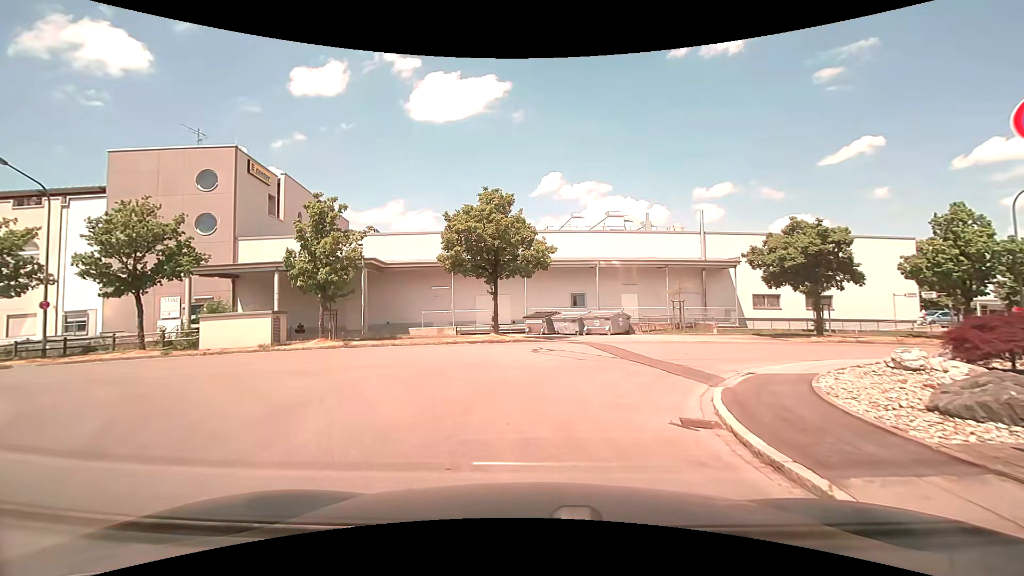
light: Day
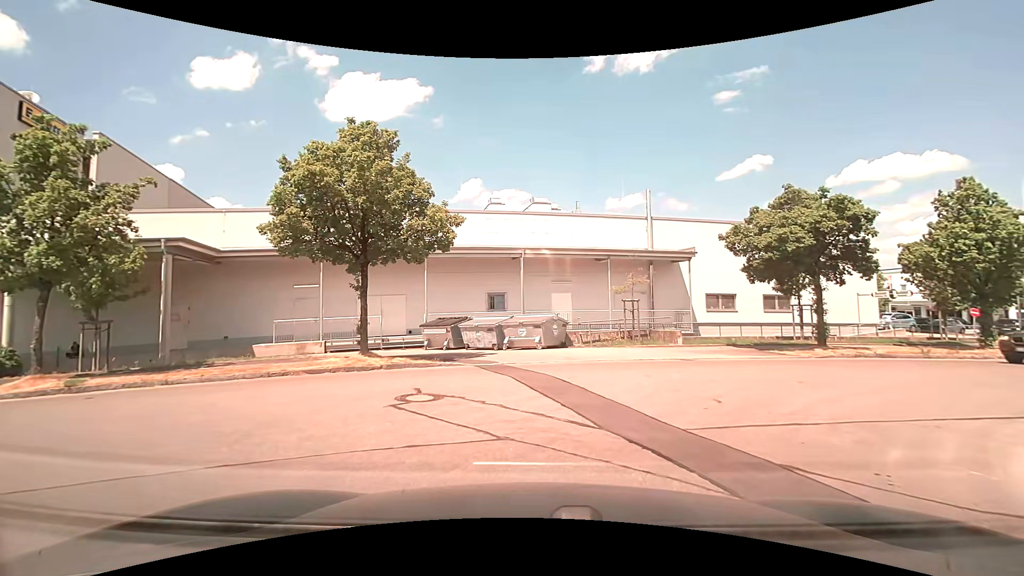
(+0.5, +8.9) m; +10°
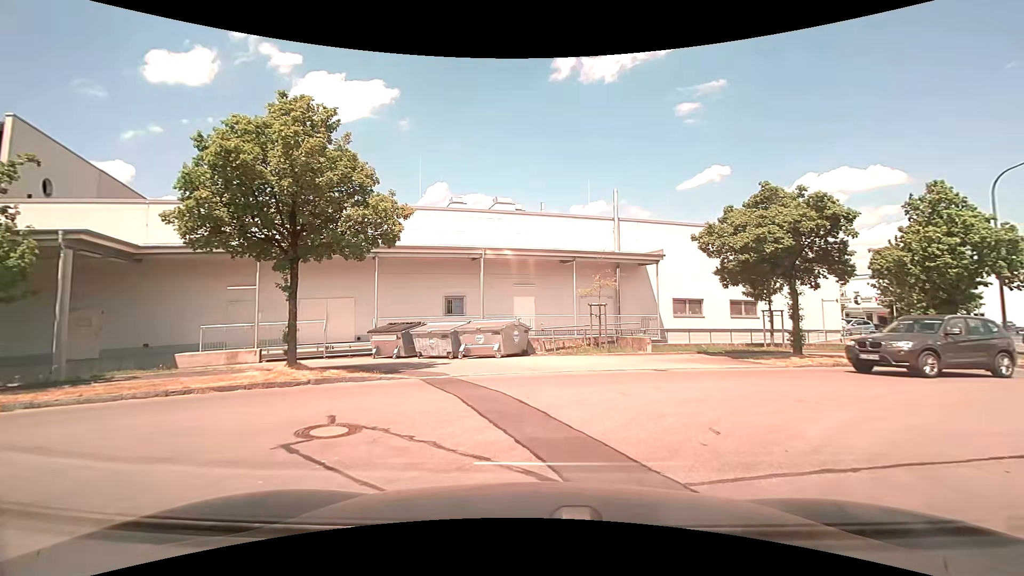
(0.0, +1.8) m; +3°
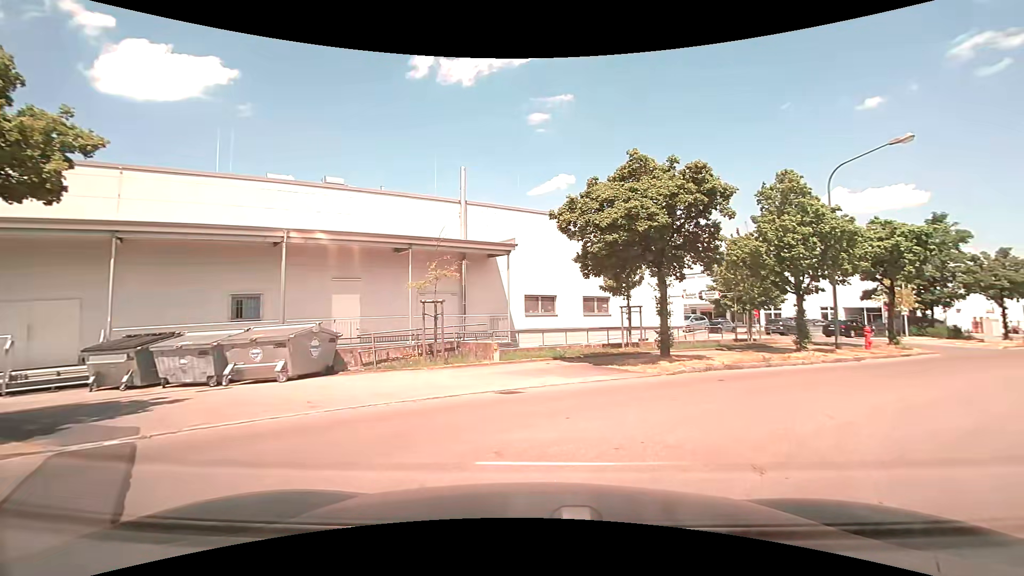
(+0.6, +4.8) m; +15°
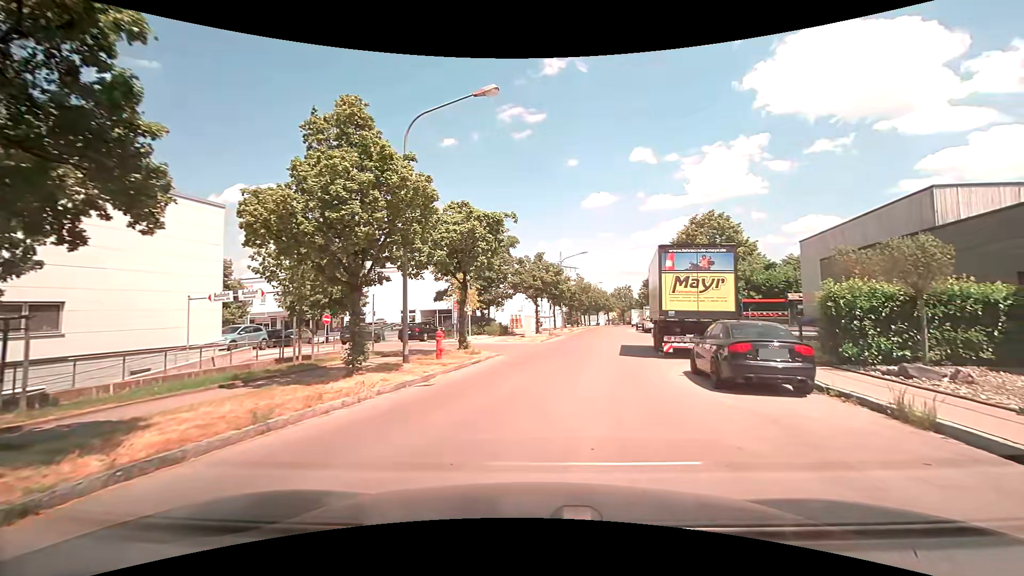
(+4.0, +8.8) m; +45°
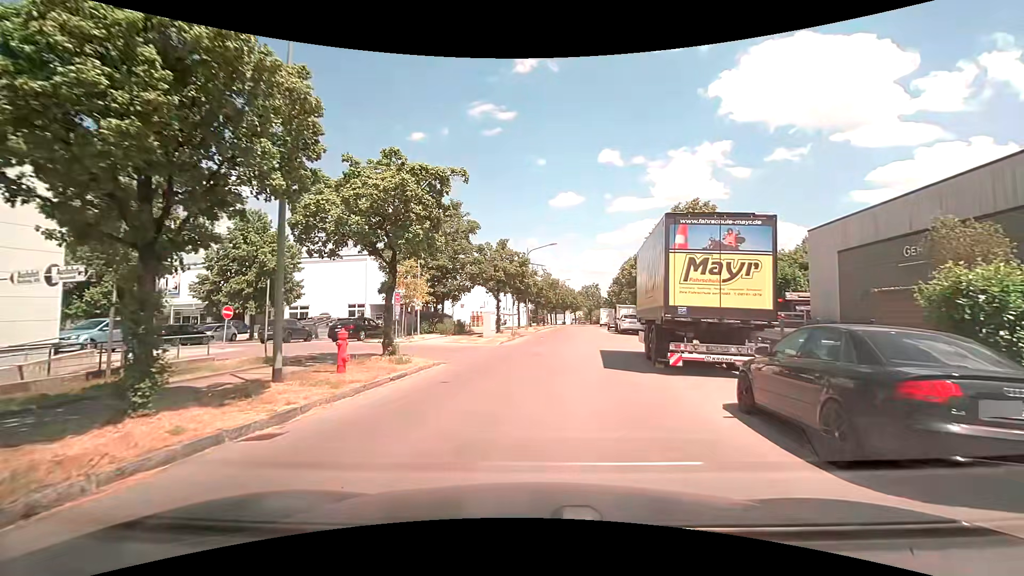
(+0.2, +5.7) m; +4°
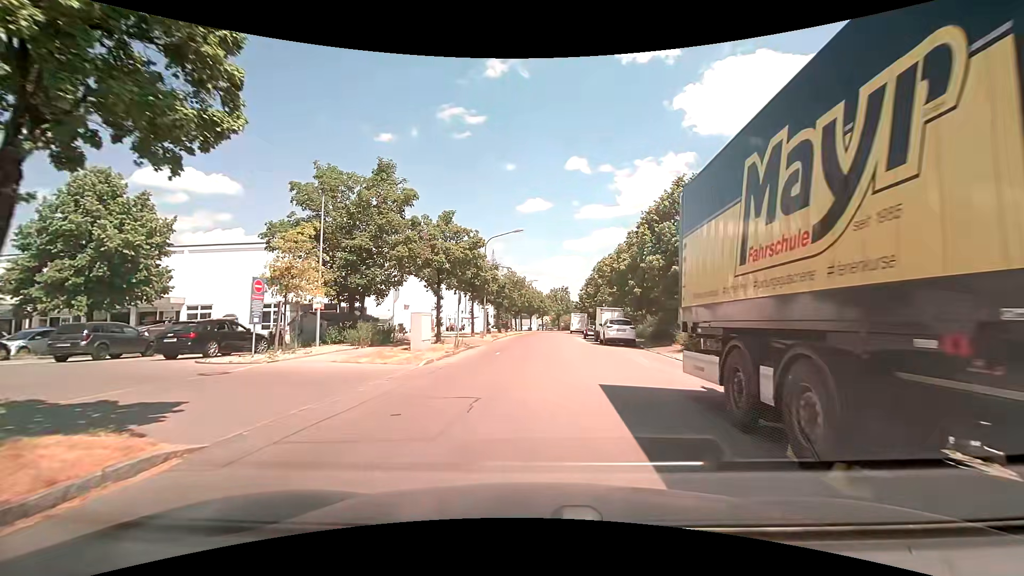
(+0.5, +10.3) m; +4°
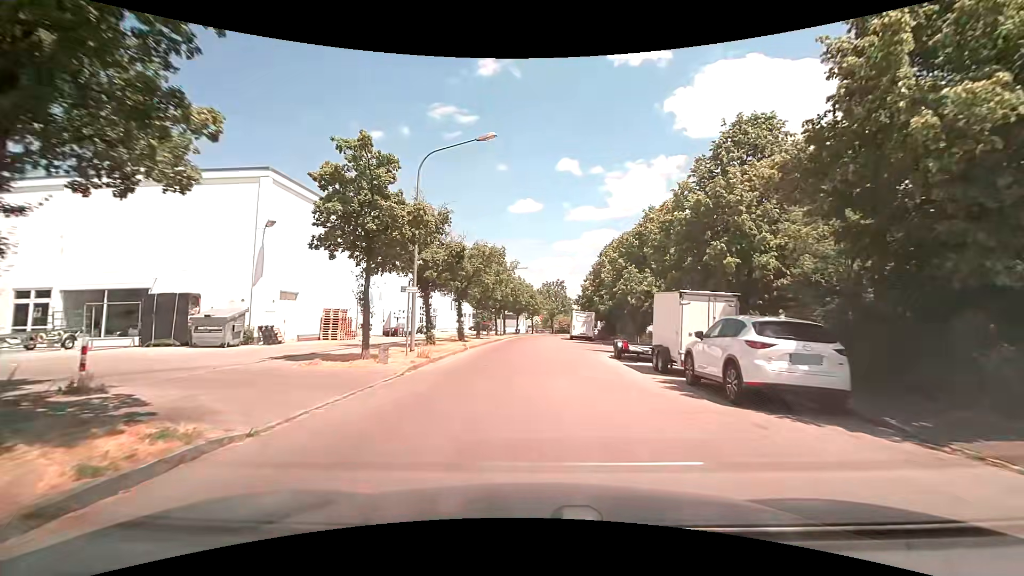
(+0.3, +20.9) m; +1°
(0, +10) (0, +20) (0, +30) (0, +40) (+1, +50) (+1, +60) (+2, +70) (+4, +80) (+8, +89) (+13, +98) m
